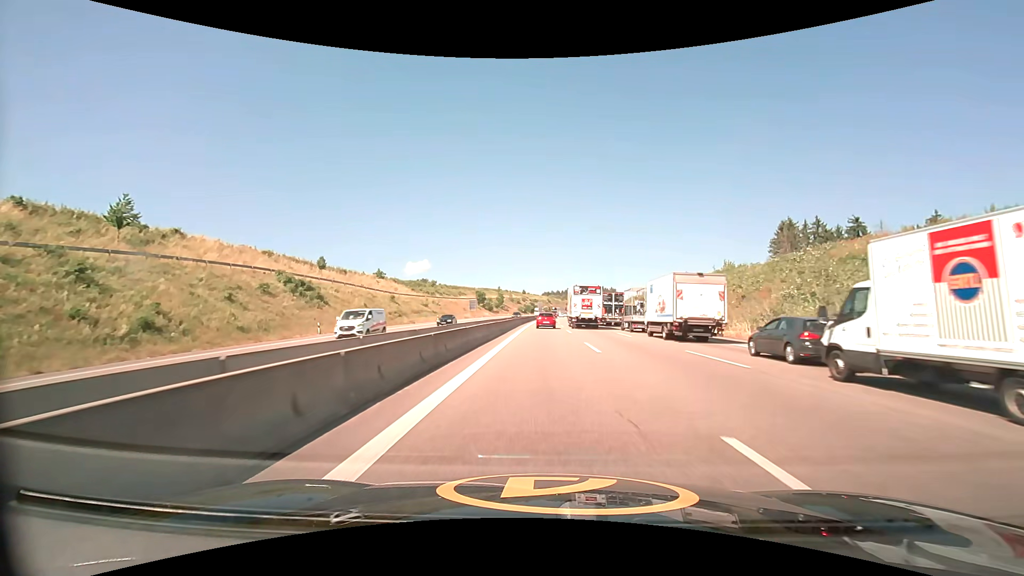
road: motorway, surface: asphalt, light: Day
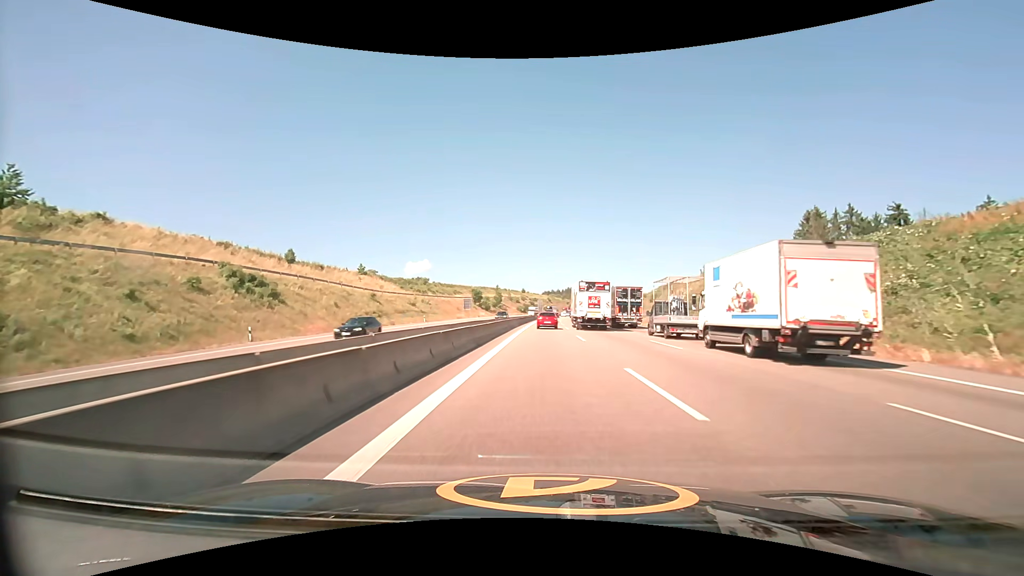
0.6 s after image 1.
(0.0, +11.2) m; 0°
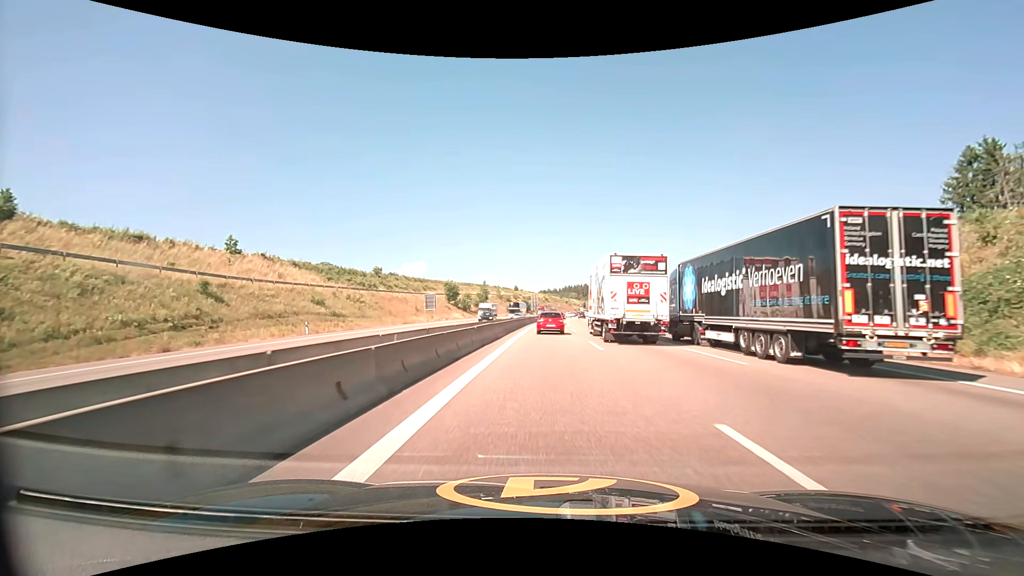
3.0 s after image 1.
(+0.2, +41.5) m; 0°
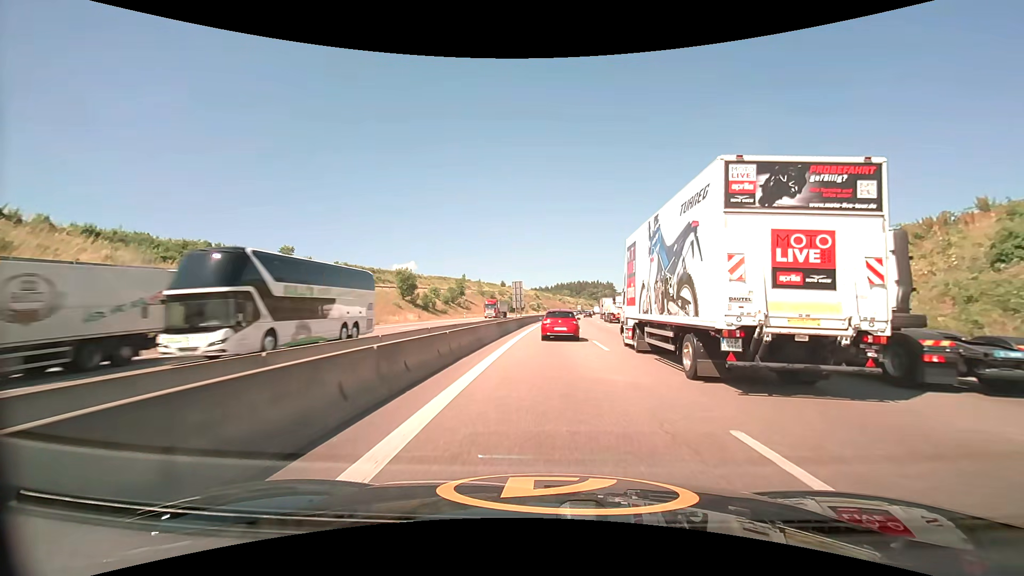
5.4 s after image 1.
(+0.3, +35.9) m; +1°
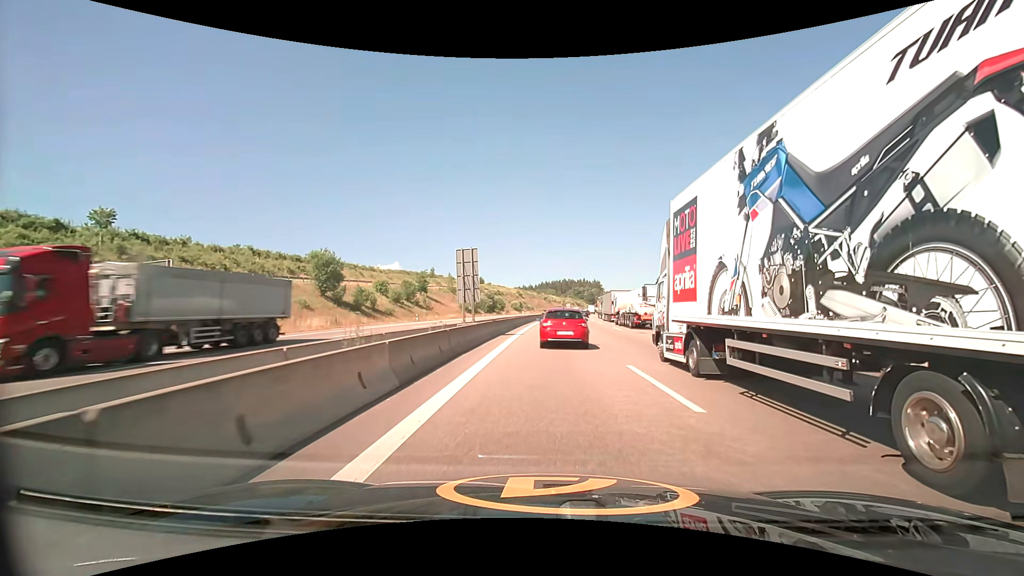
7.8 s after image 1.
(+0.6, +28.5) m; +3°
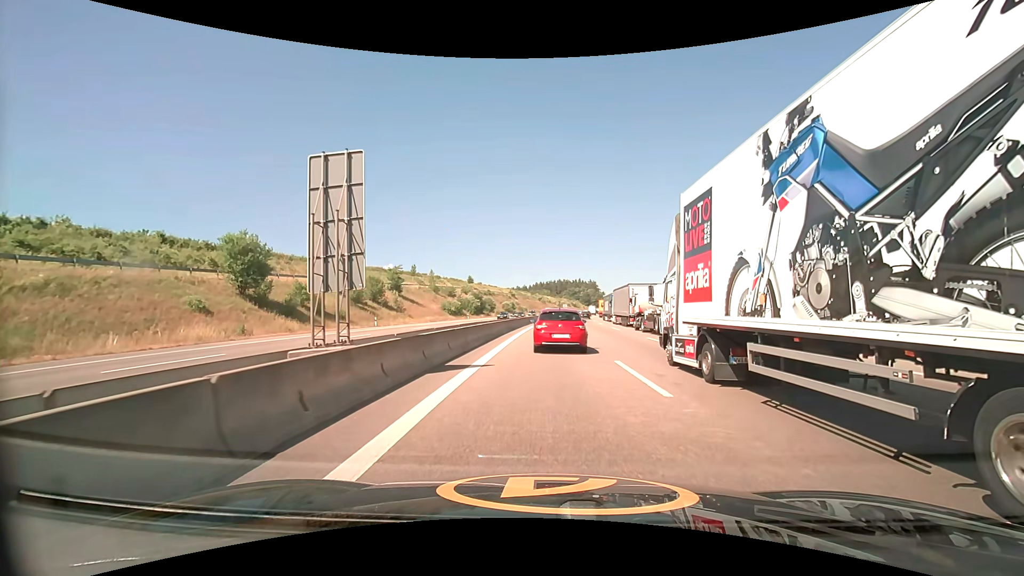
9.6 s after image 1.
(0.0, +16.3) m; 0°
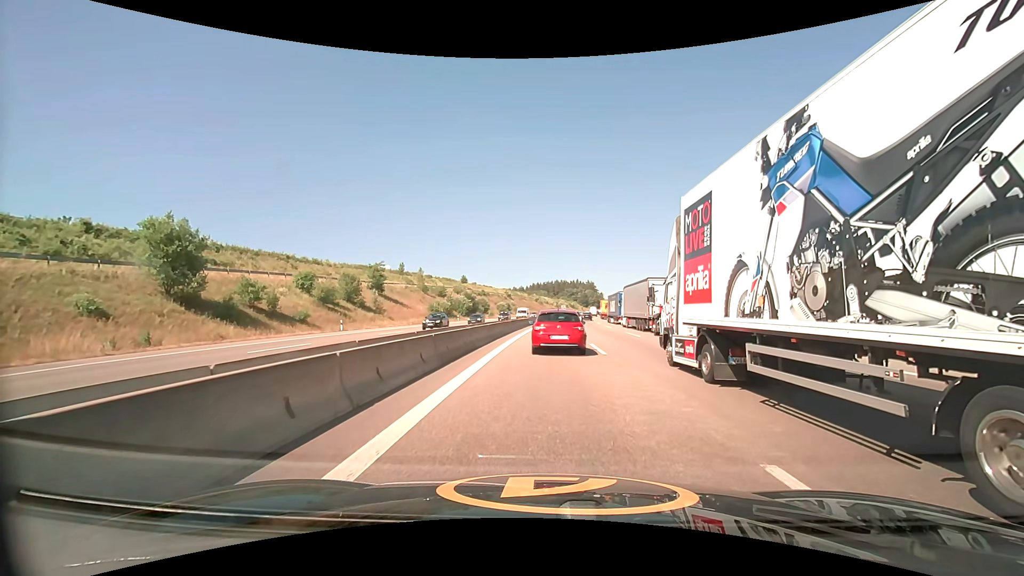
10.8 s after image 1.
(0.0, +9.3) m; 0°
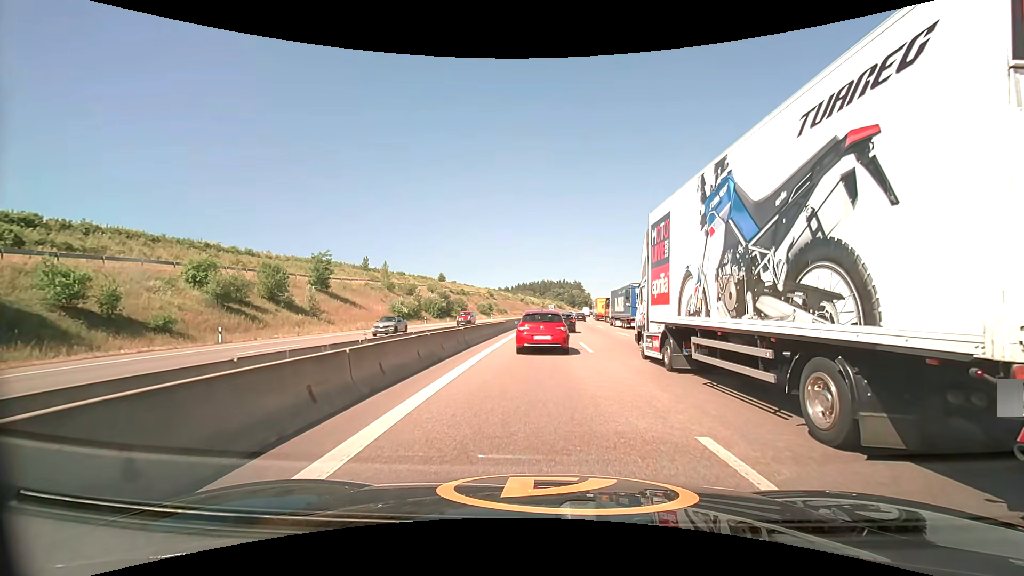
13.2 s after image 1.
(+0.3, +16.8) m; +2°
